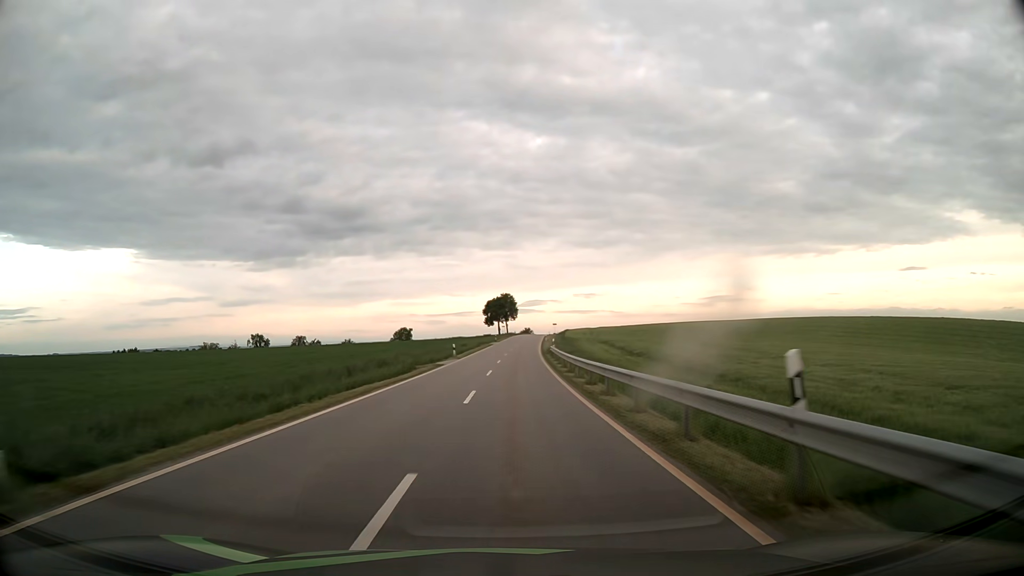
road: tertiary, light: Day
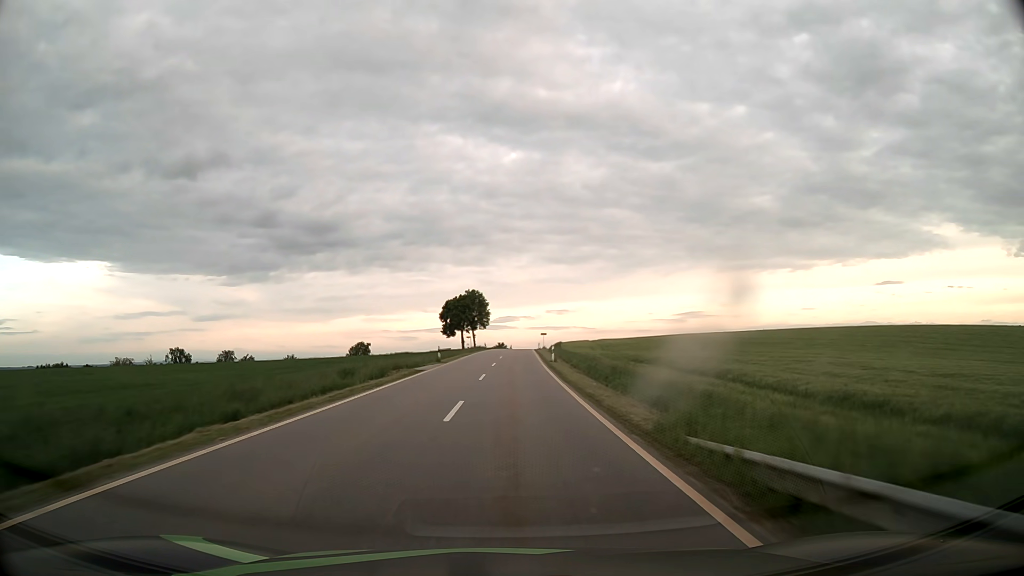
(+0.7, +52.5) m; +2°
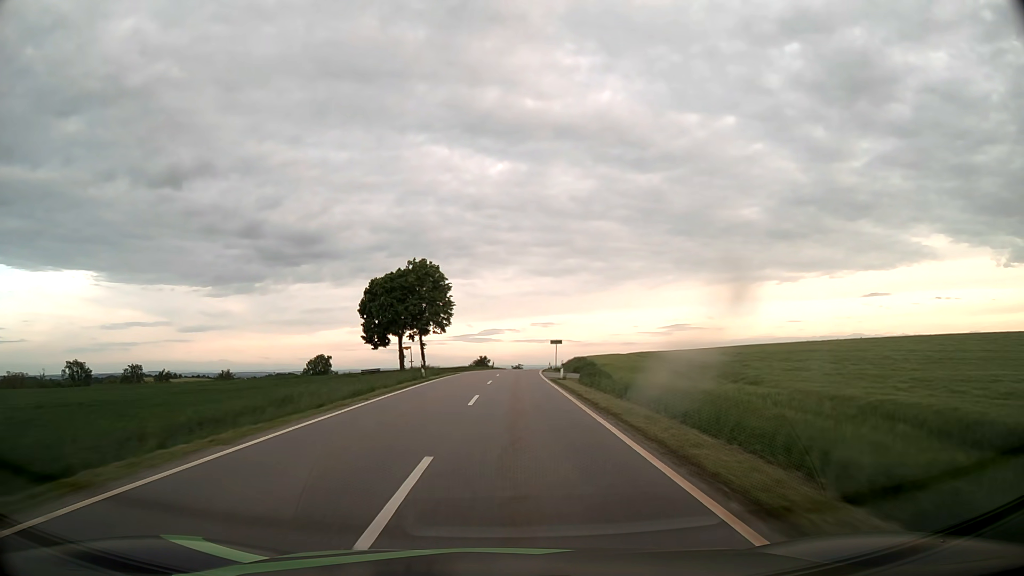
(+0.8, +56.1) m; +1°
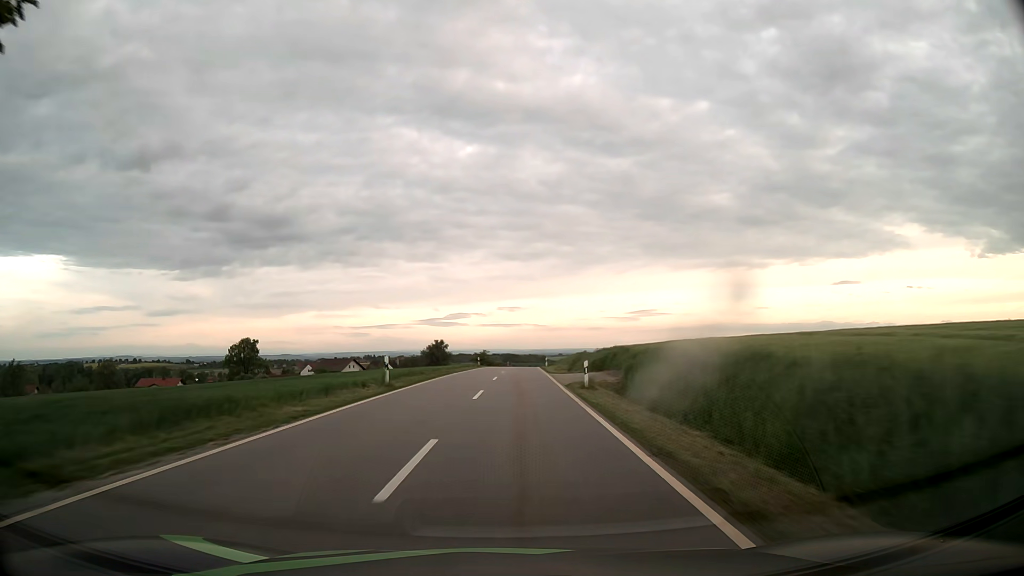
(+1.2, +59.6) m; +3°
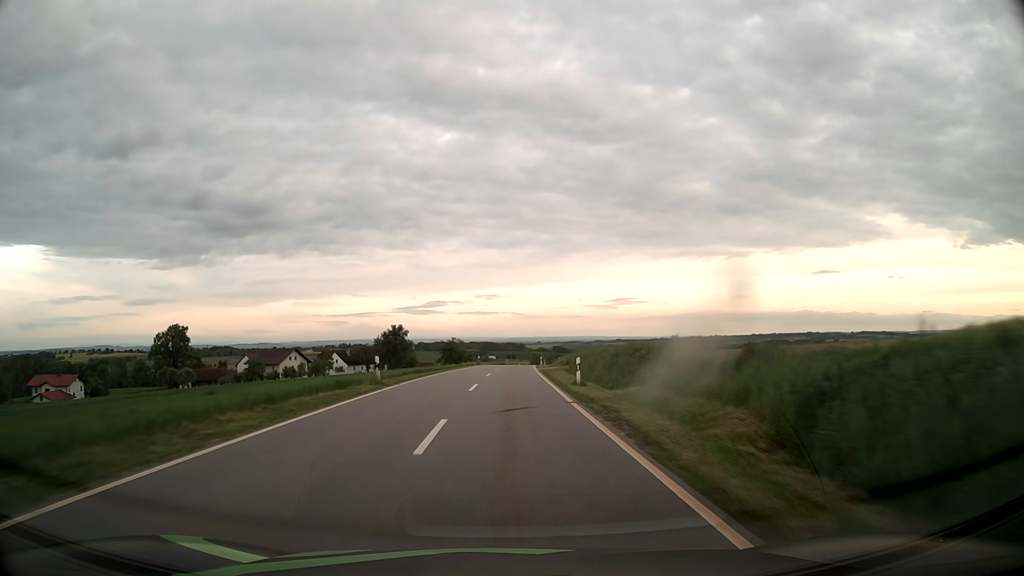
(+1.0, +46.3) m; +2°
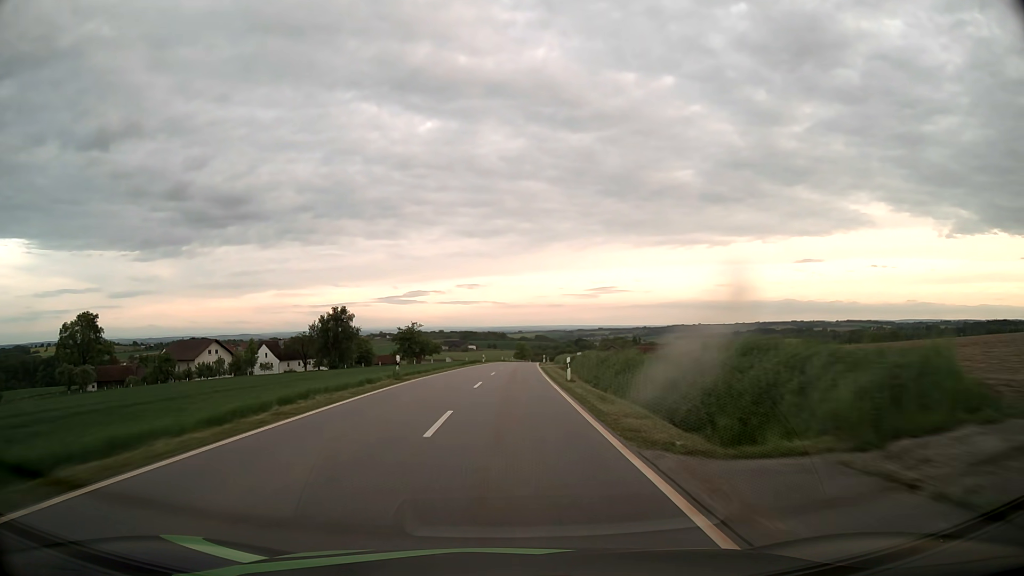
(+0.6, +47.1) m; +1°
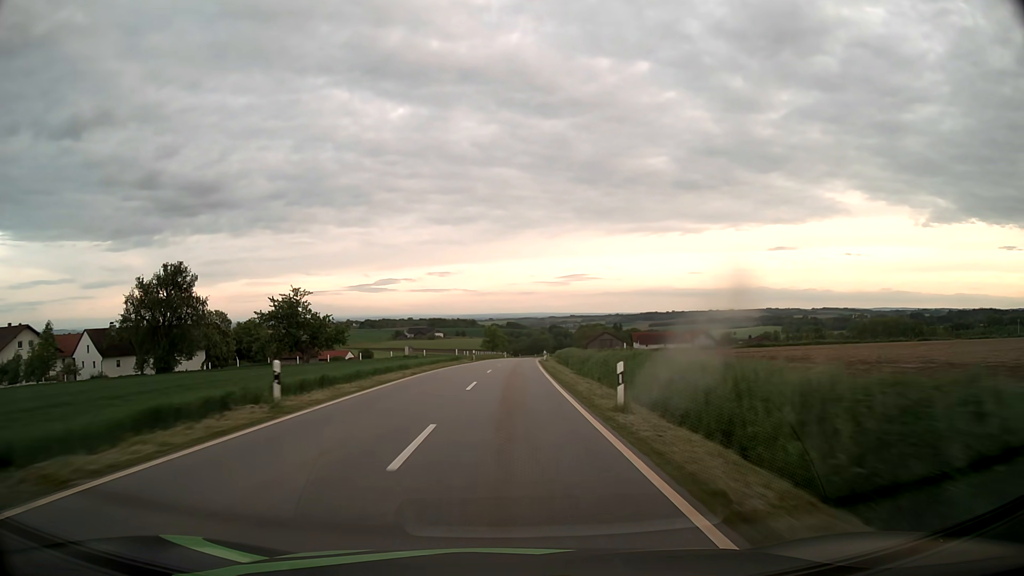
(+1.5, +63.5) m; +3°
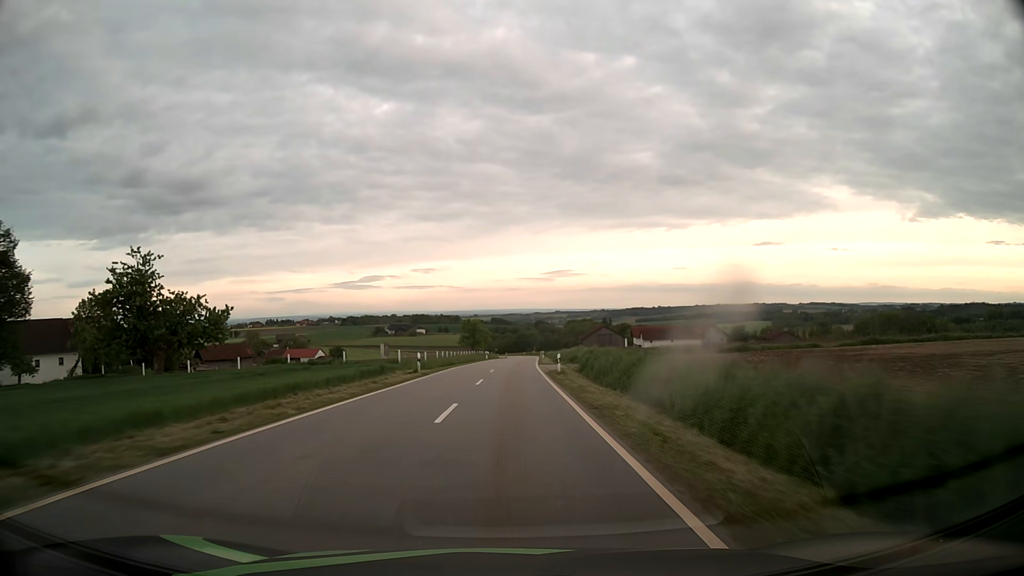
(+0.4, +31.9) m; +1°
(0, +10) (0, +20) (0, +30) (+1, +40) (+1, +50) (+1, +60) (+2, +70) (+2, +80) (+3, +90) (+3, +100) m
